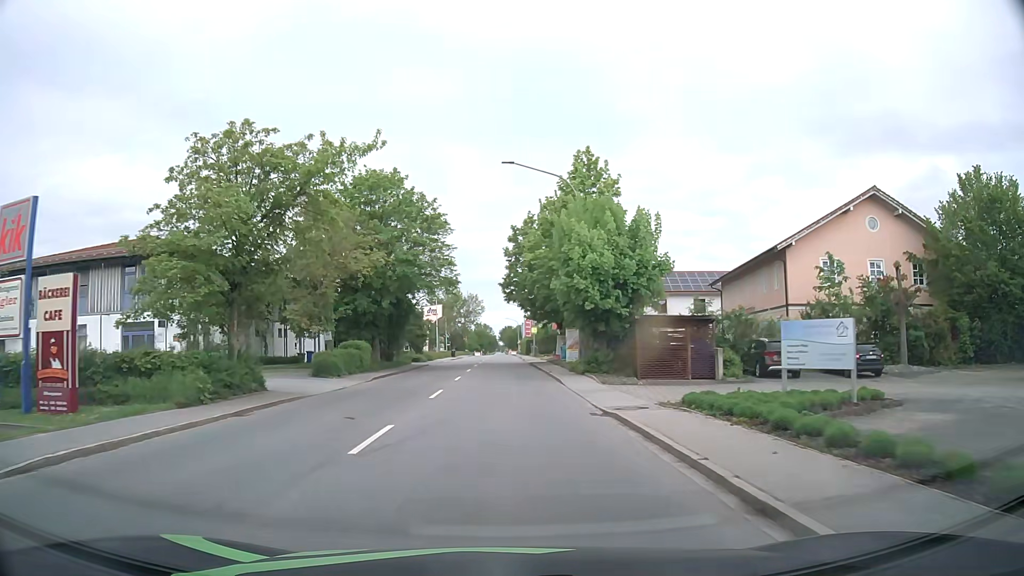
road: primary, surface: asphalt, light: Day
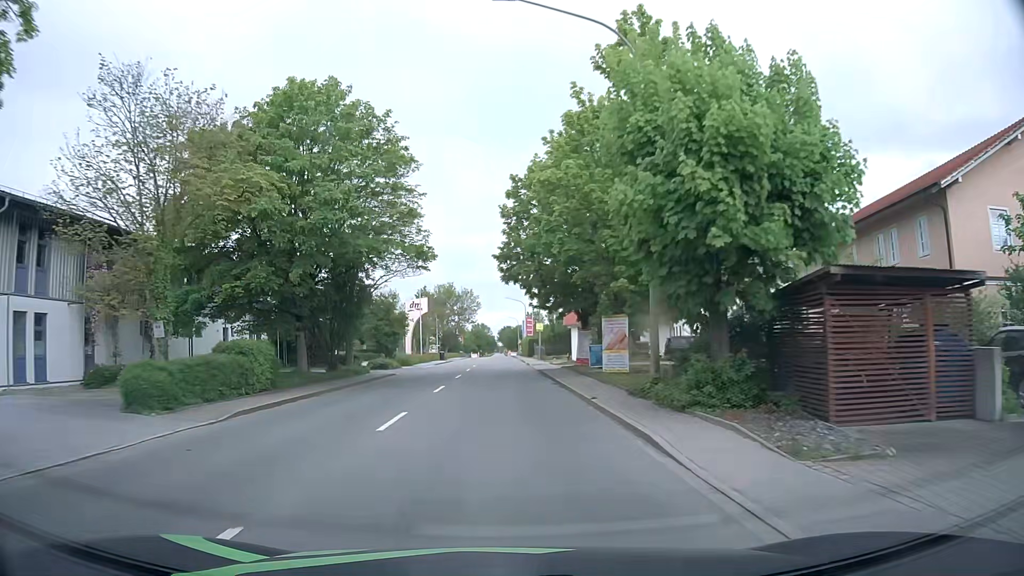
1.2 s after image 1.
(0.0, +15.6) m; 0°
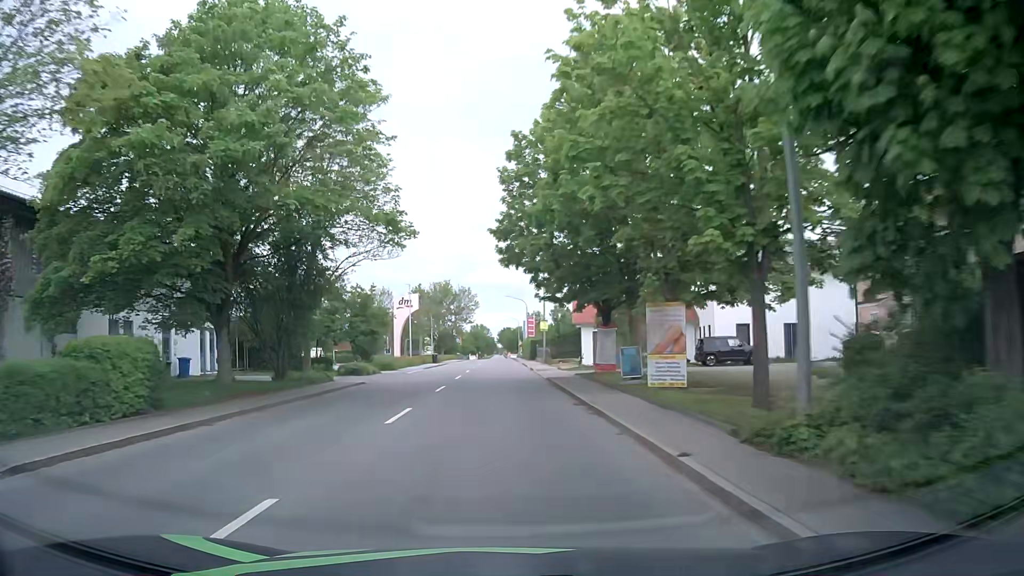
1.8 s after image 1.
(0.0, +7.9) m; 0°
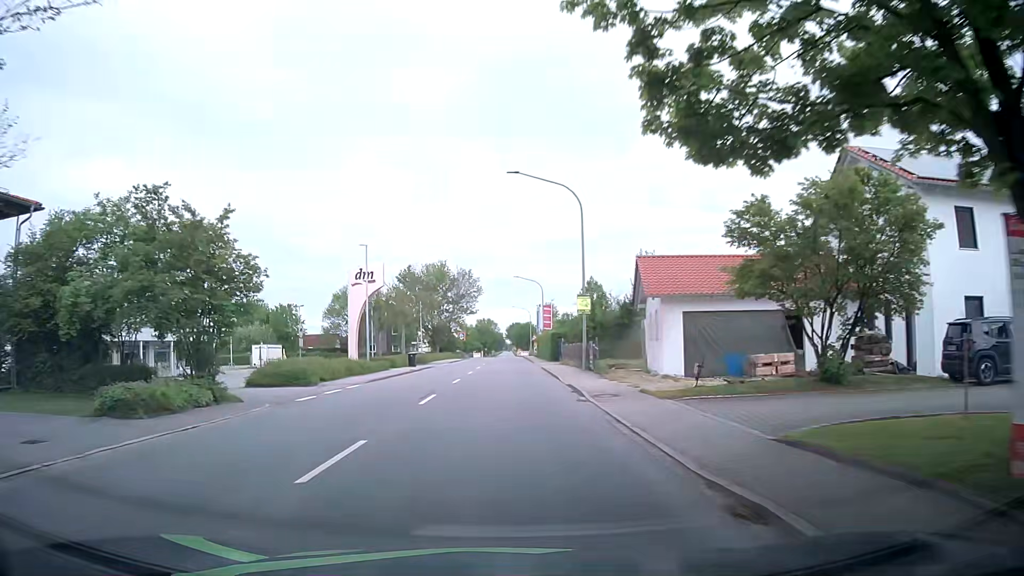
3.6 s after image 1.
(-0.1, +23.5) m; -1°
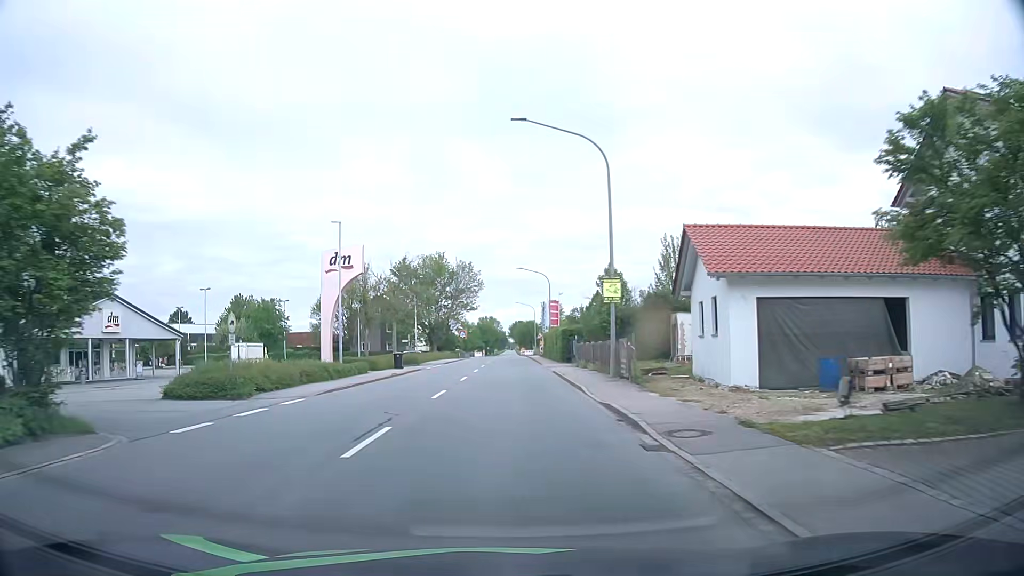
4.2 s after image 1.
(0.0, +7.6) m; 0°
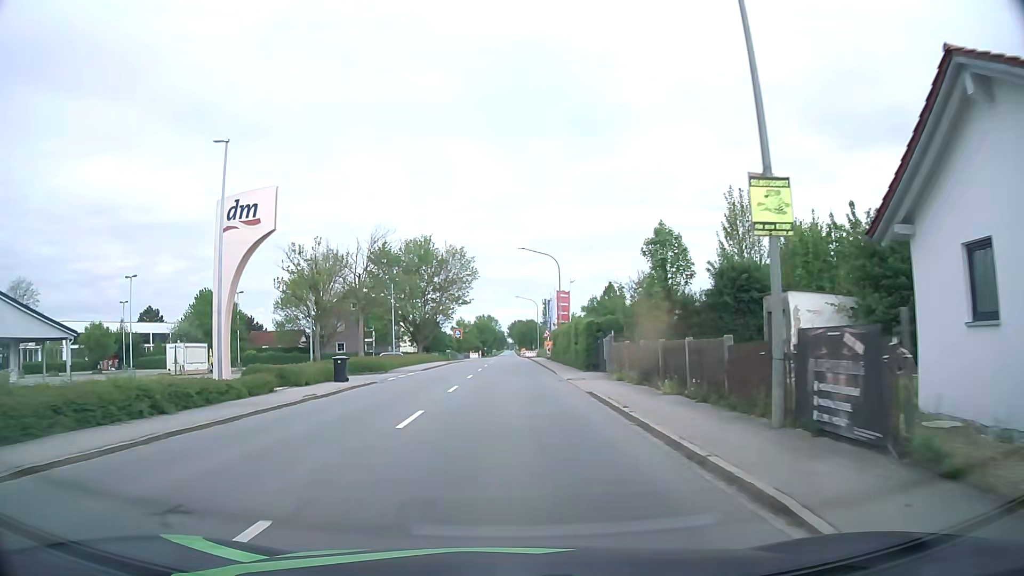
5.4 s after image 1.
(0.0, +14.9) m; 0°
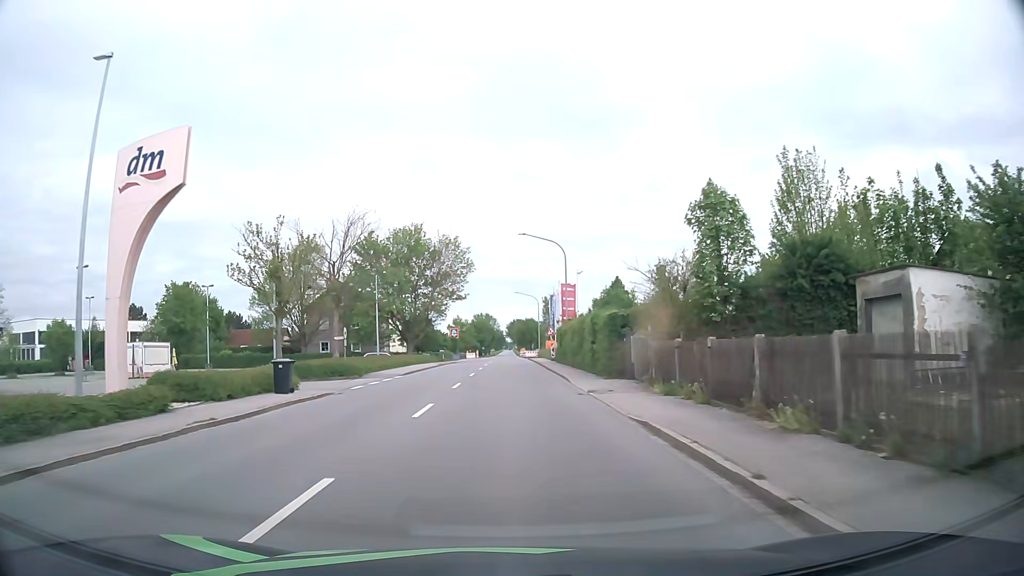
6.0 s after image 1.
(0.0, +7.3) m; 0°
